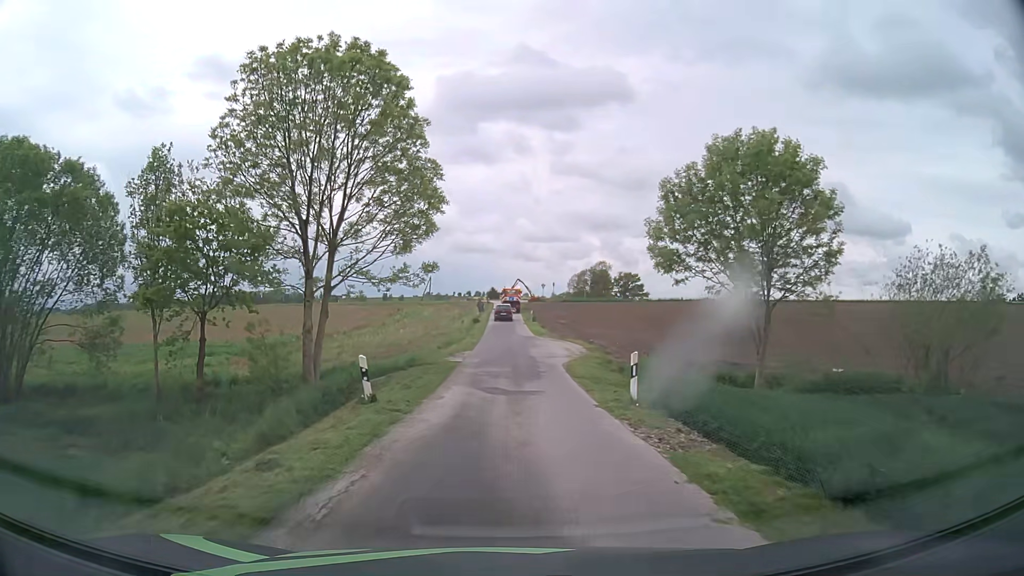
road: unclassified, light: Day
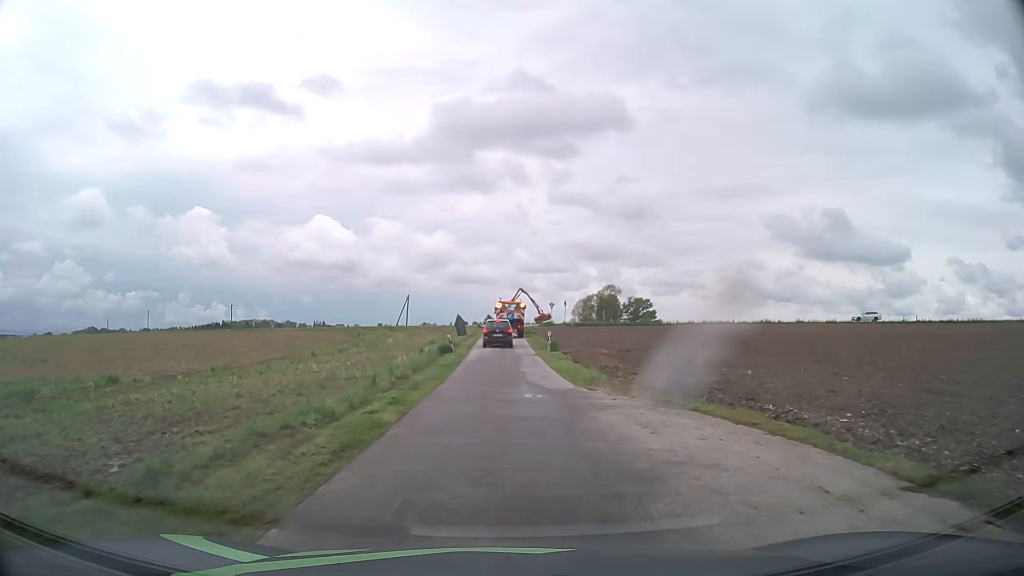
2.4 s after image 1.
(+0.1, +28.2) m; 0°
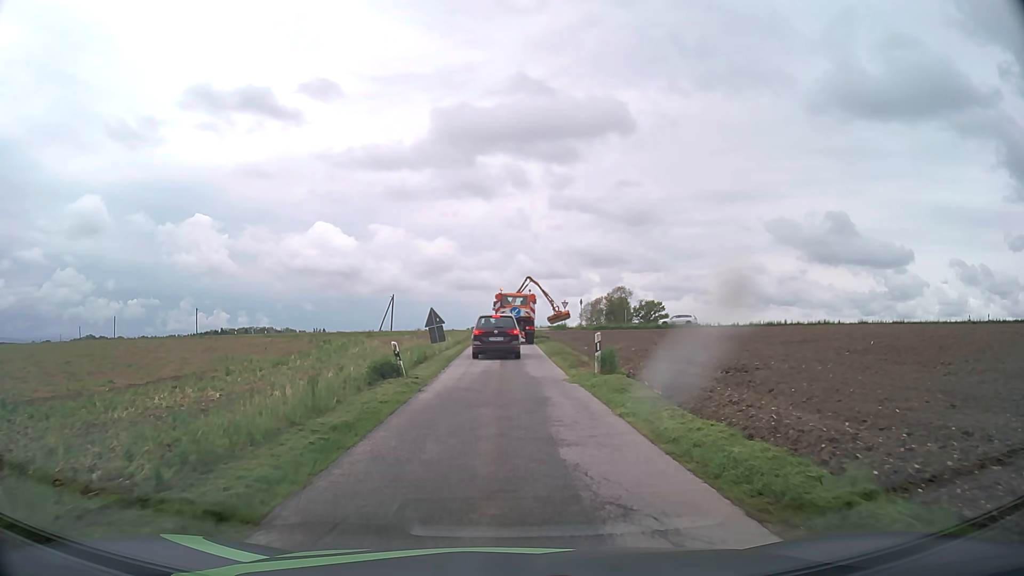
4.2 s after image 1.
(+0.1, +16.5) m; 0°
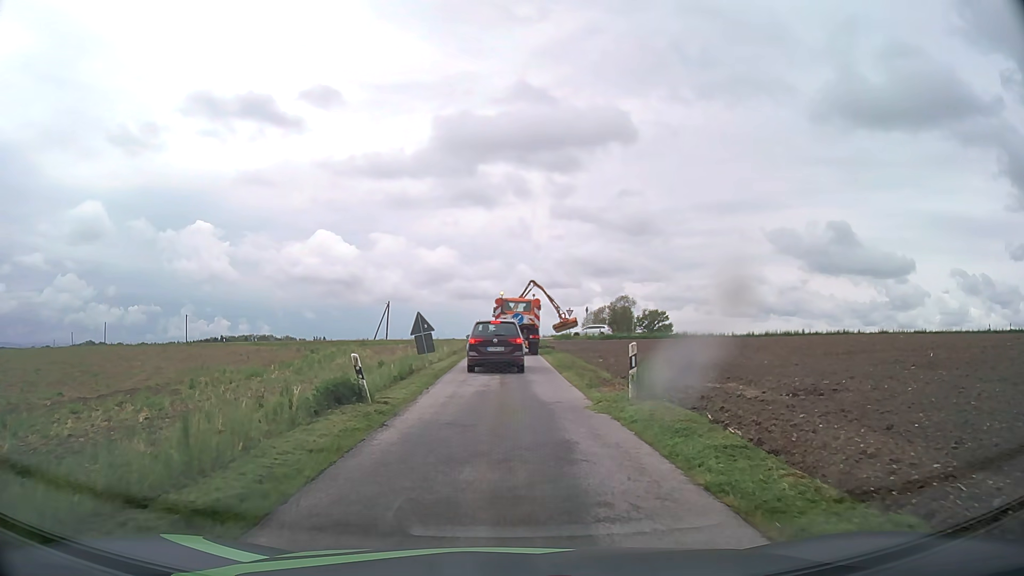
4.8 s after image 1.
(0.0, +4.3) m; 0°
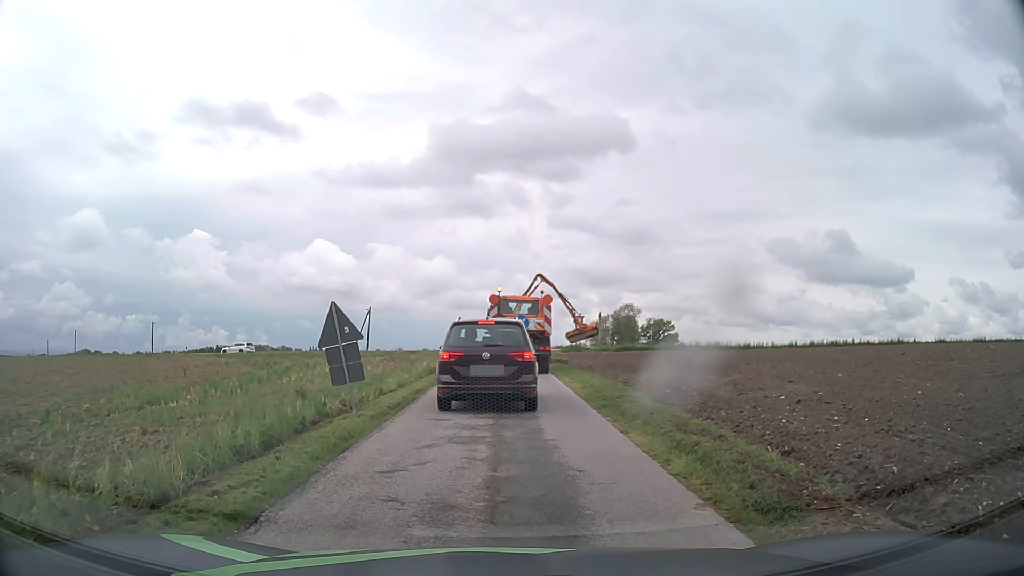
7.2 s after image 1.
(0.0, +10.7) m; 0°
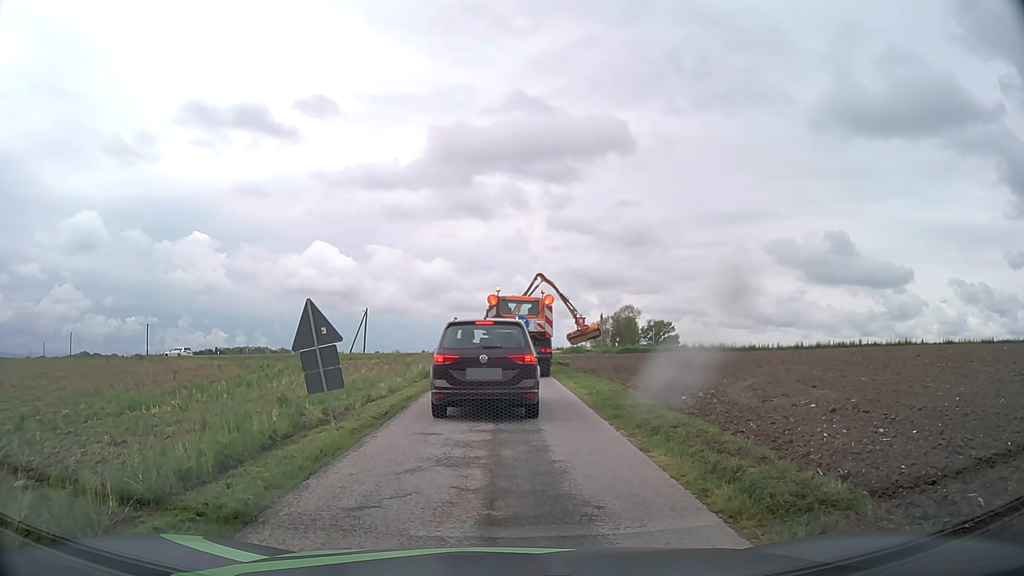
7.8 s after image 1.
(0.0, +1.4) m; +1°
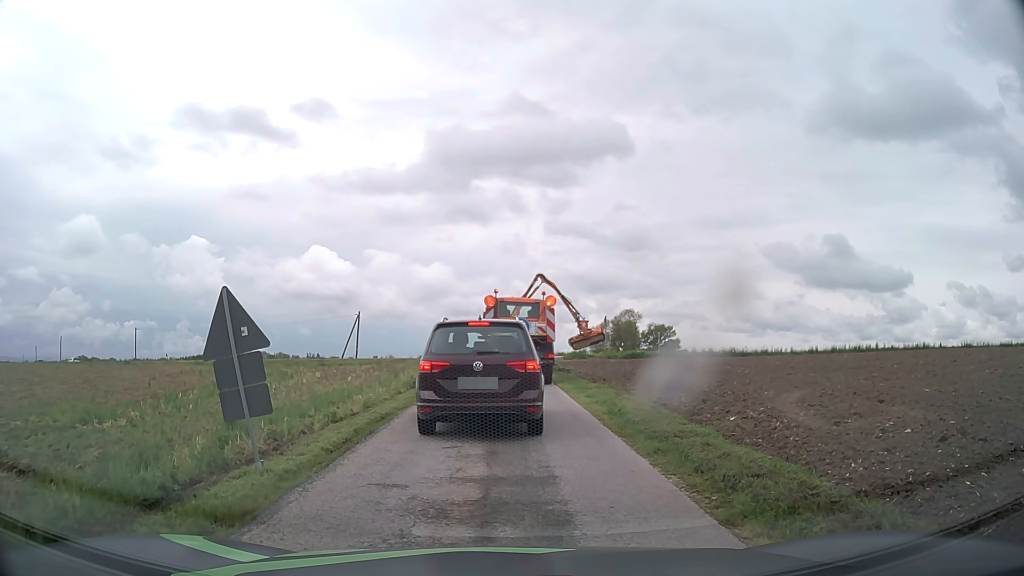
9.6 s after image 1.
(0.0, +3.1) m; -1°
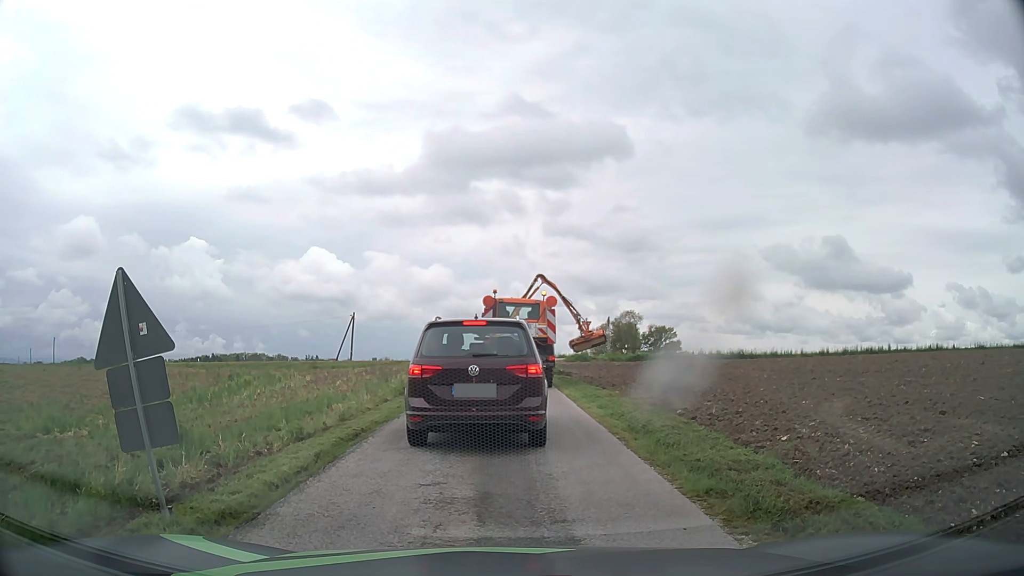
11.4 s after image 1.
(0.0, +2.1) m; 0°
